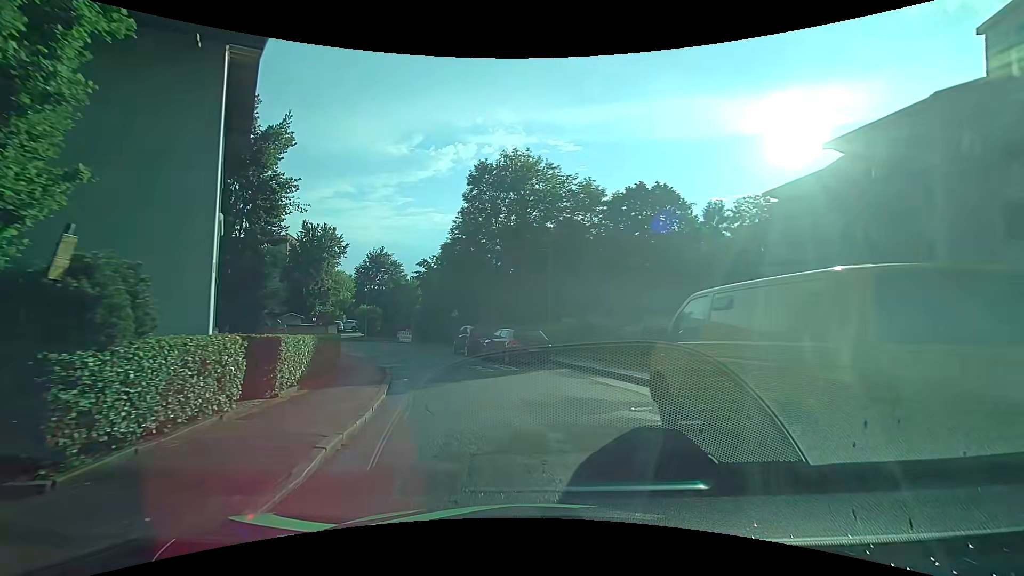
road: tertiary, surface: asphalt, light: Day
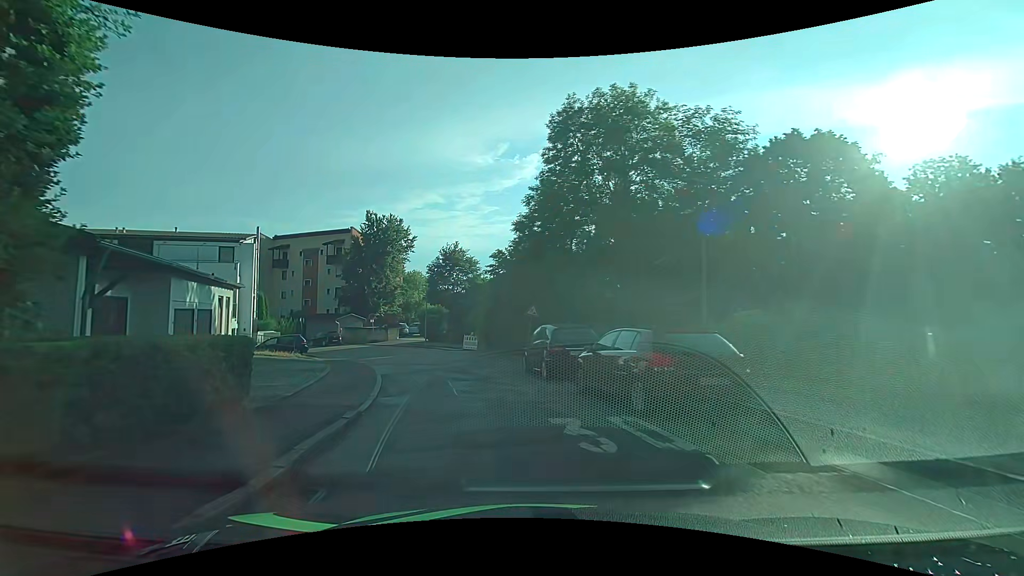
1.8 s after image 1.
(-0.9, +11.5) m; -9°
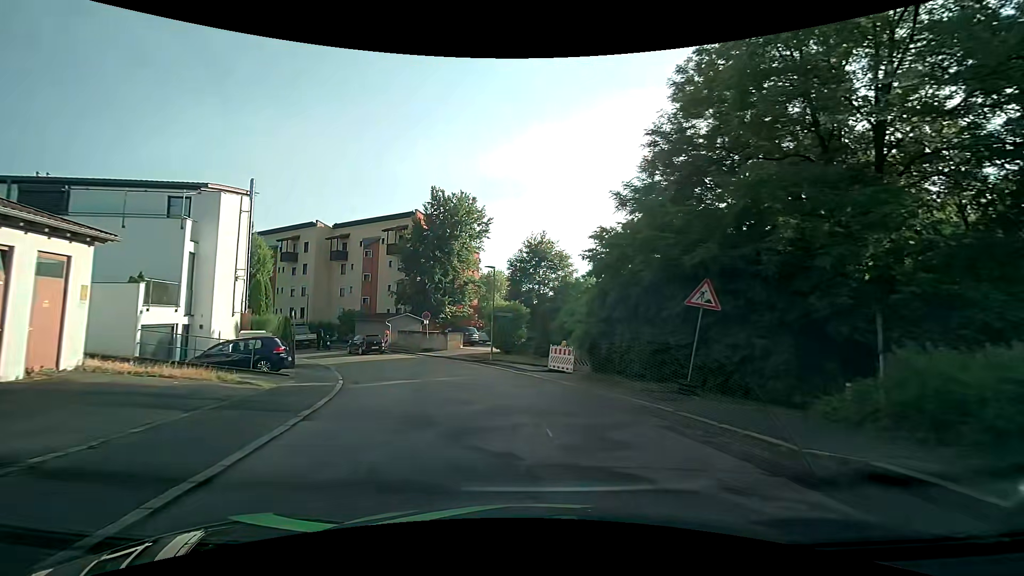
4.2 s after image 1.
(-1.9, +14.9) m; -11°
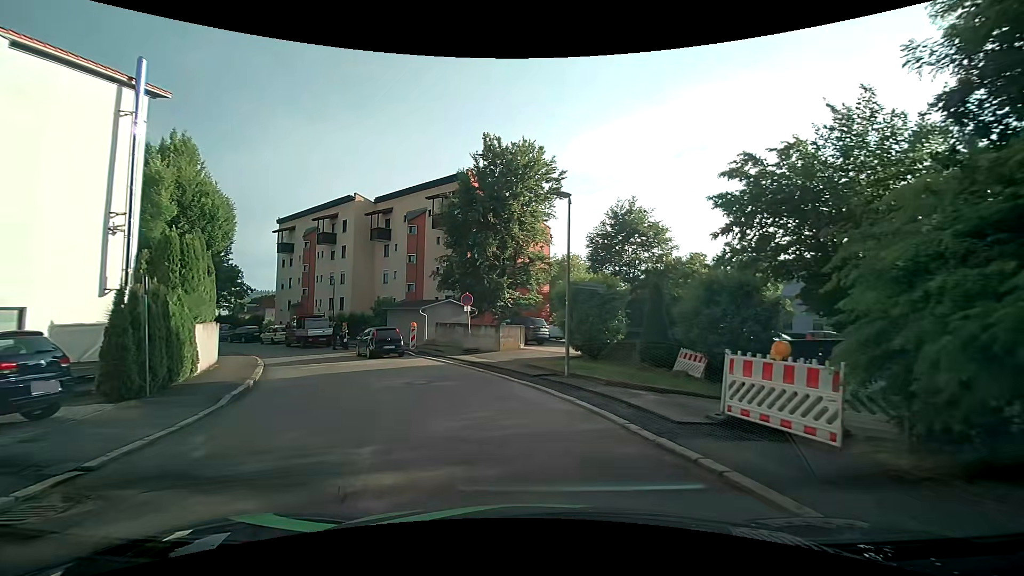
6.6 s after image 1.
(-0.7, +13.1) m; -10°
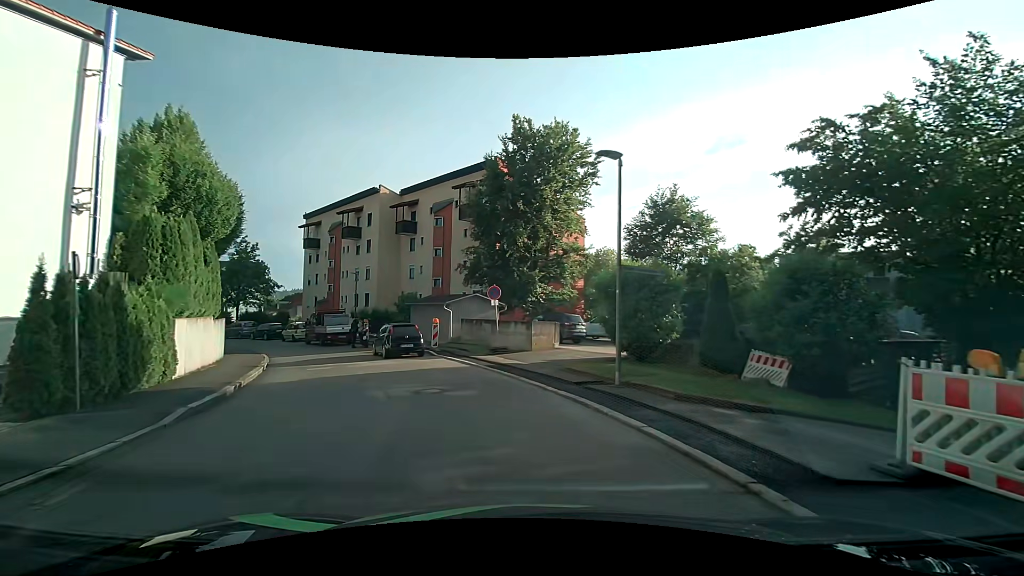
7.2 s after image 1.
(0.0, +2.8) m; -2°
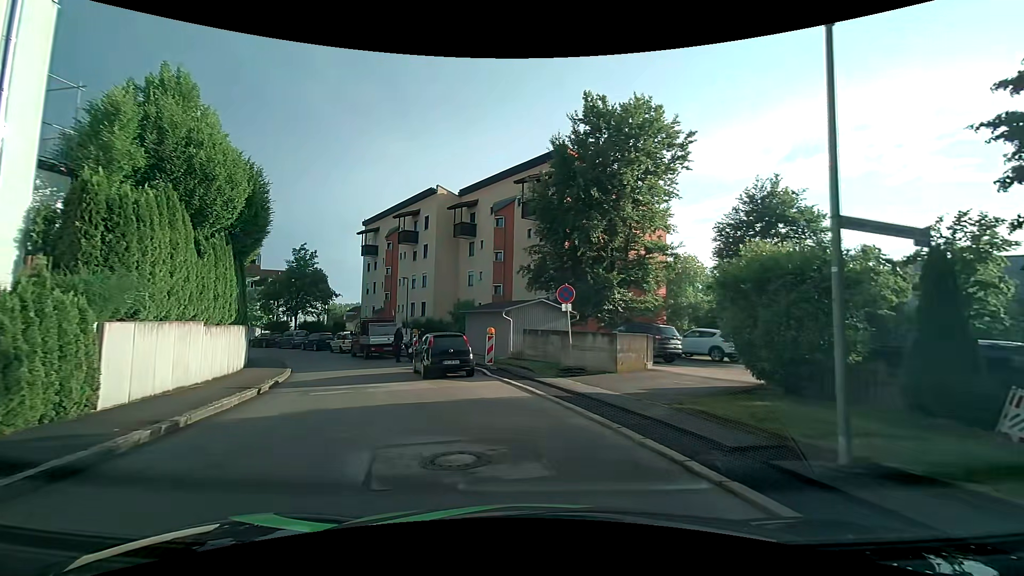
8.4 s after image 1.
(-0.4, +5.2) m; -8°
